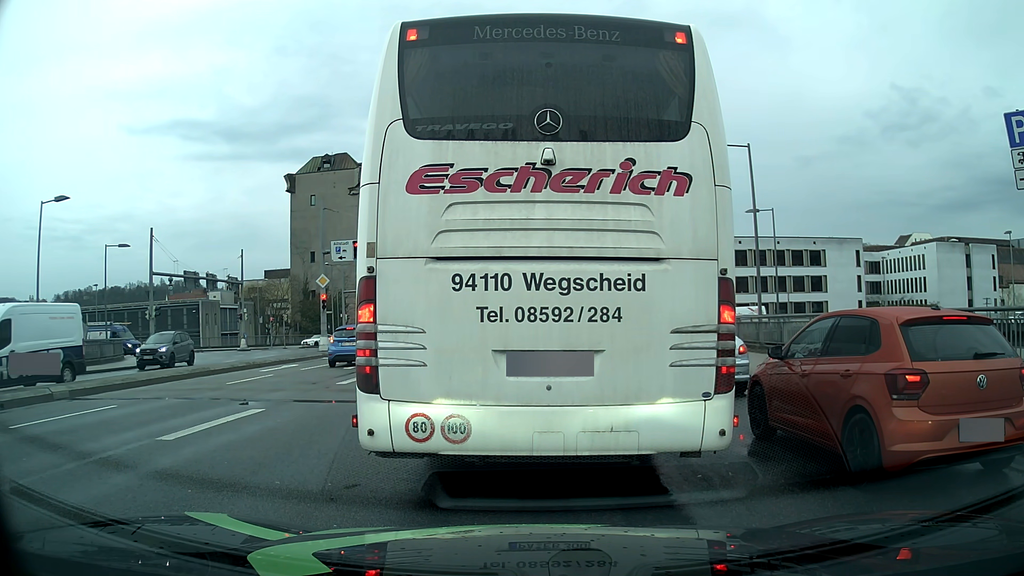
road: primary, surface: asphalt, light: Day
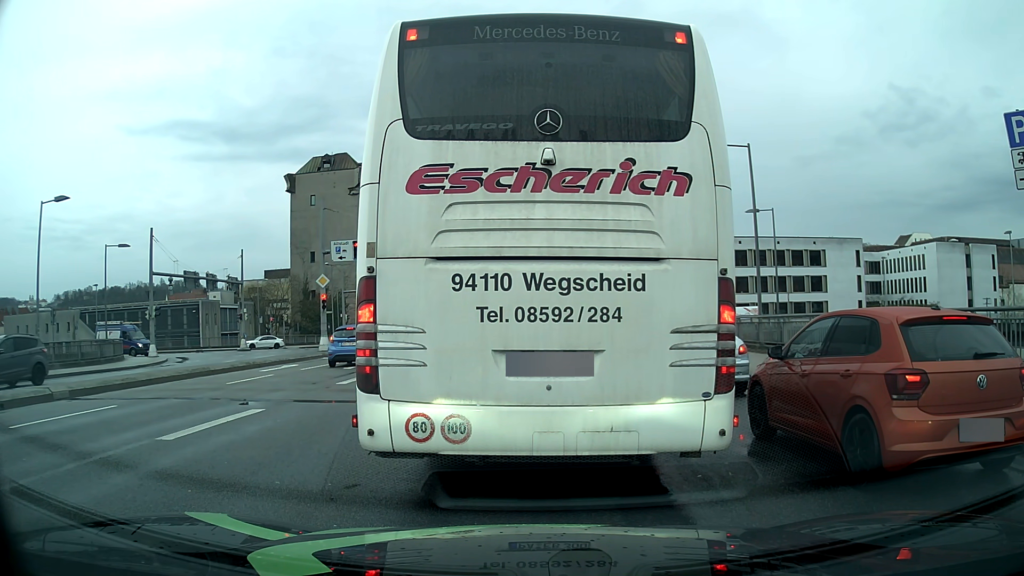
(0.0, 0.0) m; 0°
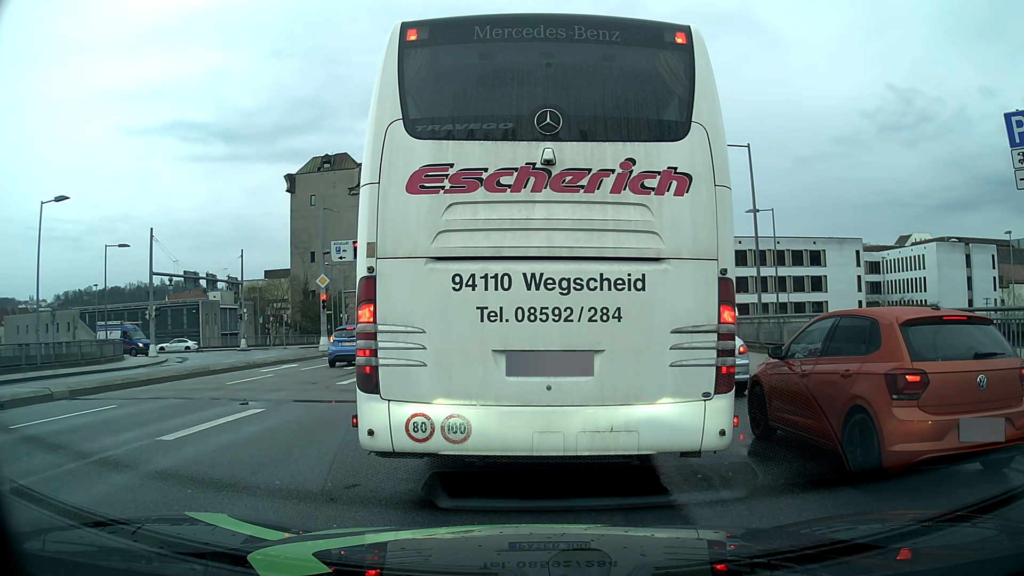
(0.0, 0.0) m; 0°
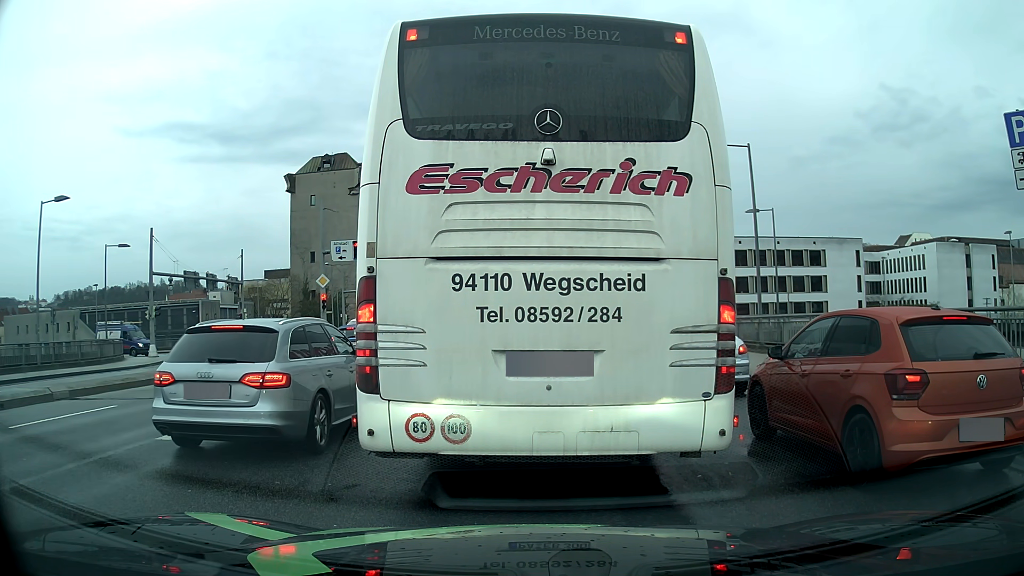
(0.0, 0.0) m; 0°
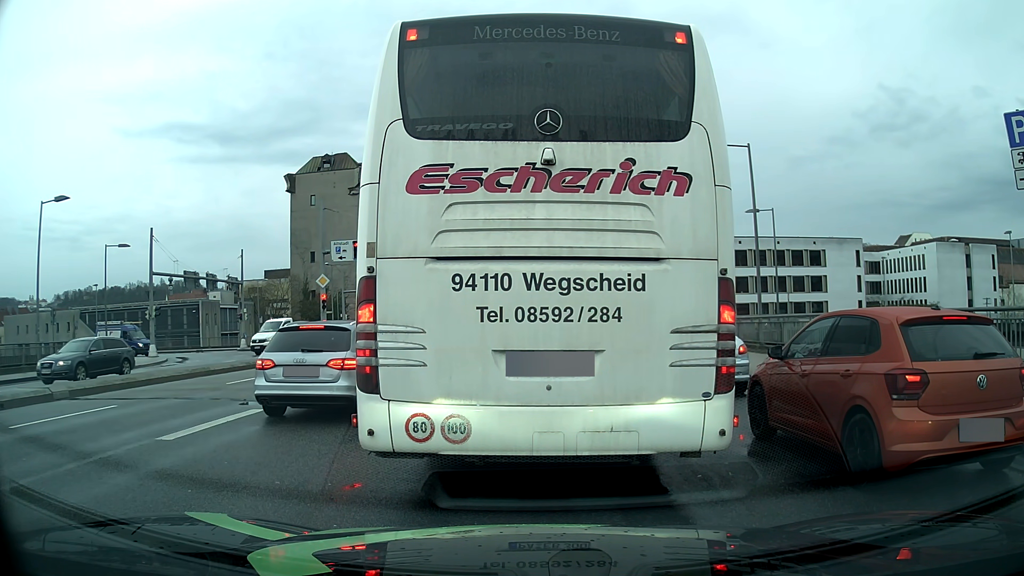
(0.0, 0.0) m; 0°
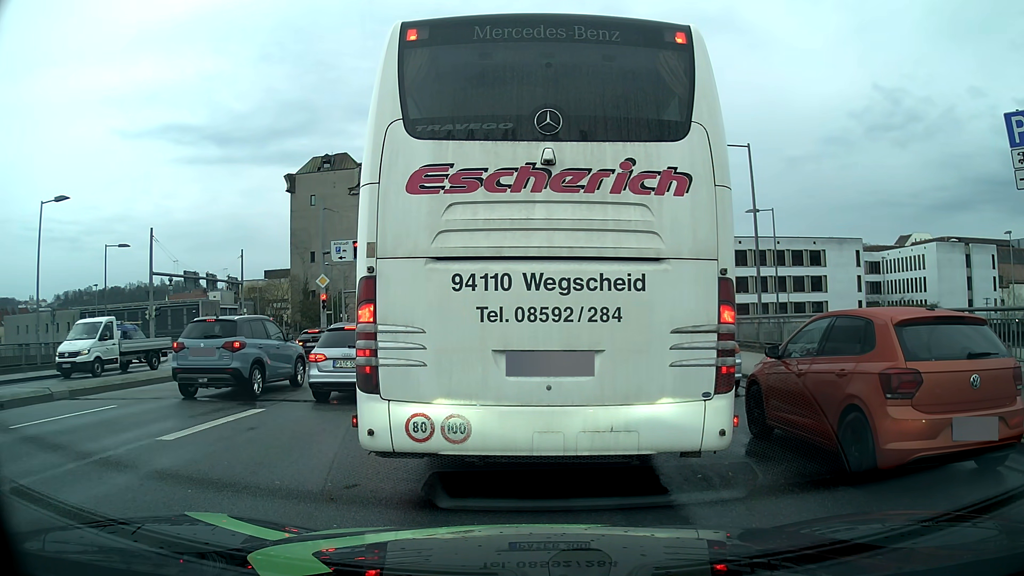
(0.0, 0.0) m; 0°
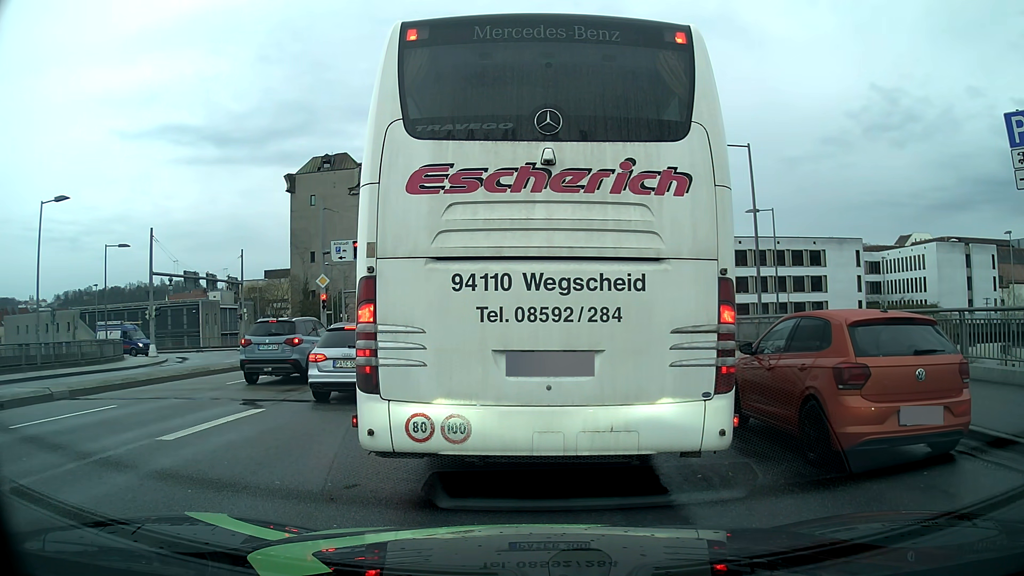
(0.0, 0.0) m; 0°
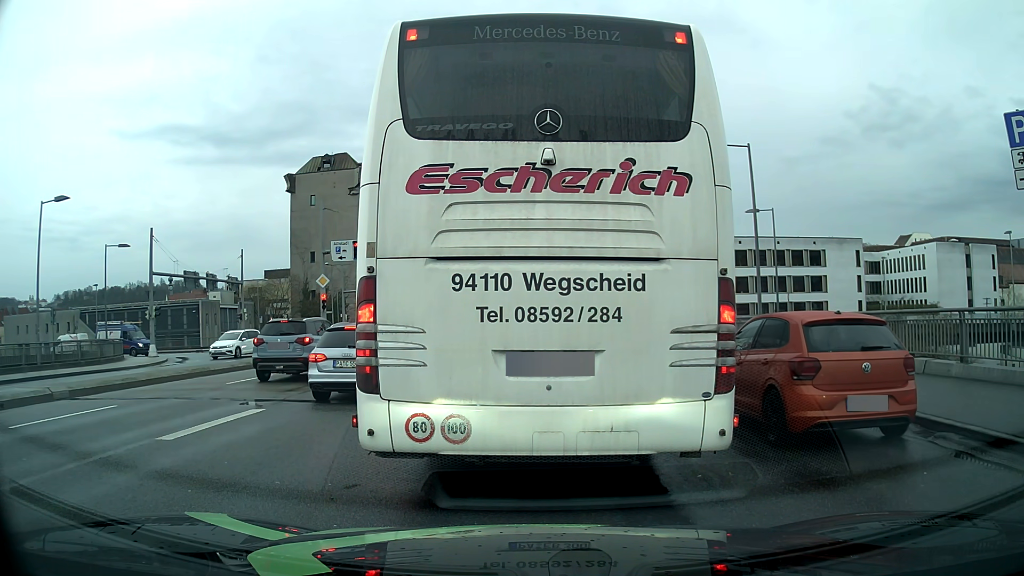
(0.0, 0.0) m; 0°
